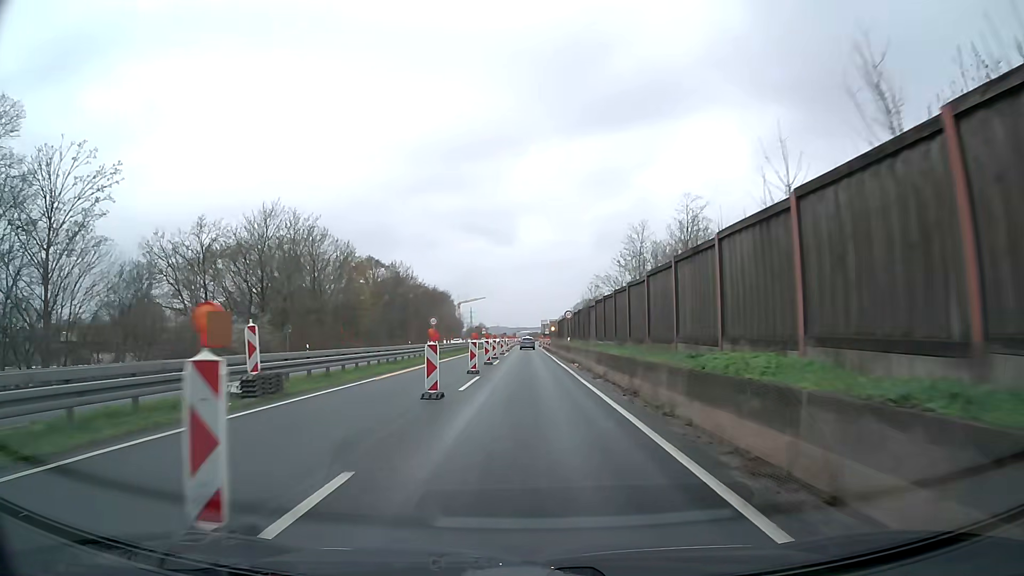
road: trunk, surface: asphalt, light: Day
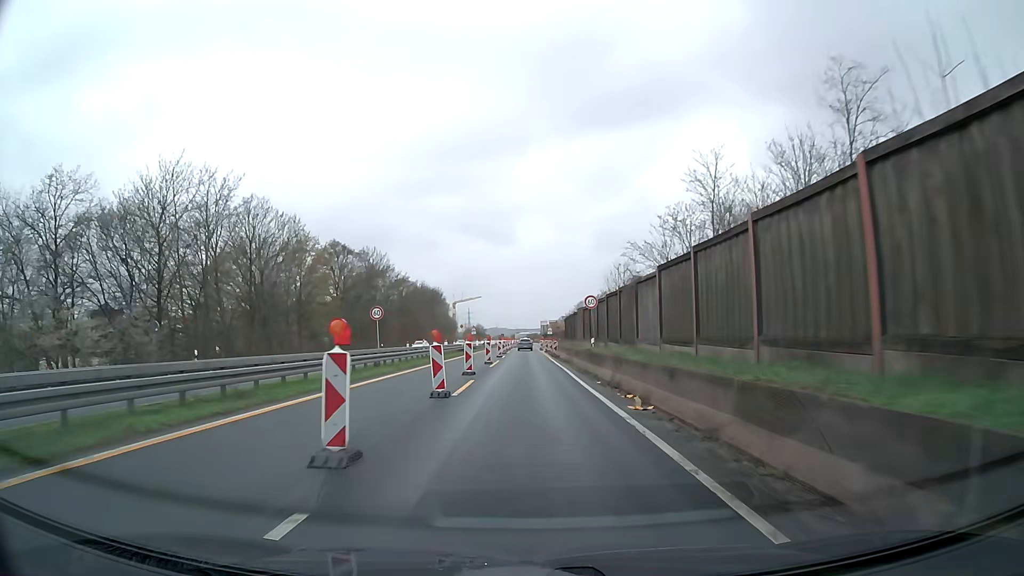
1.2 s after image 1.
(0.0, +18.3) m; 0°
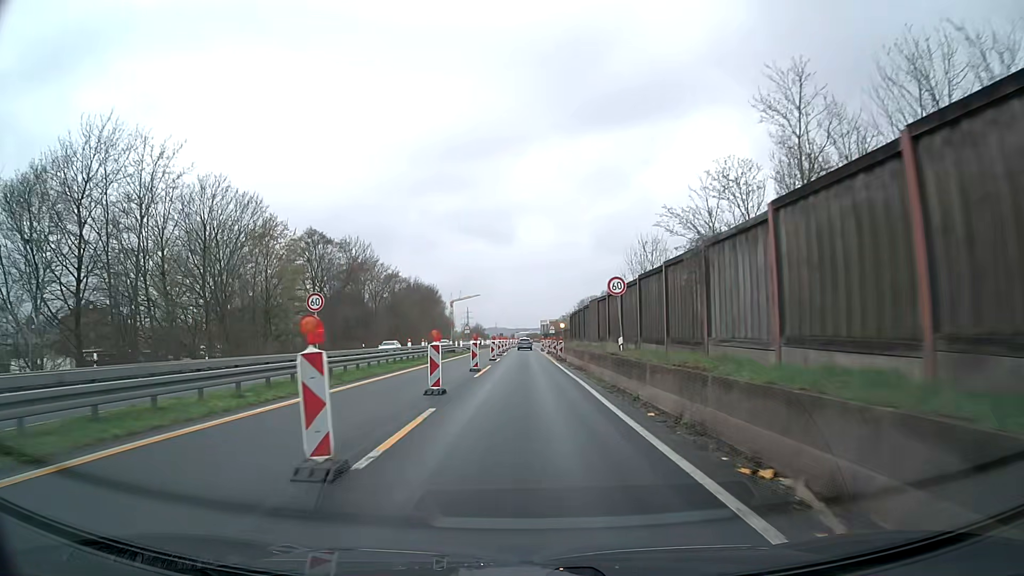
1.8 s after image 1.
(0.0, +9.1) m; 0°
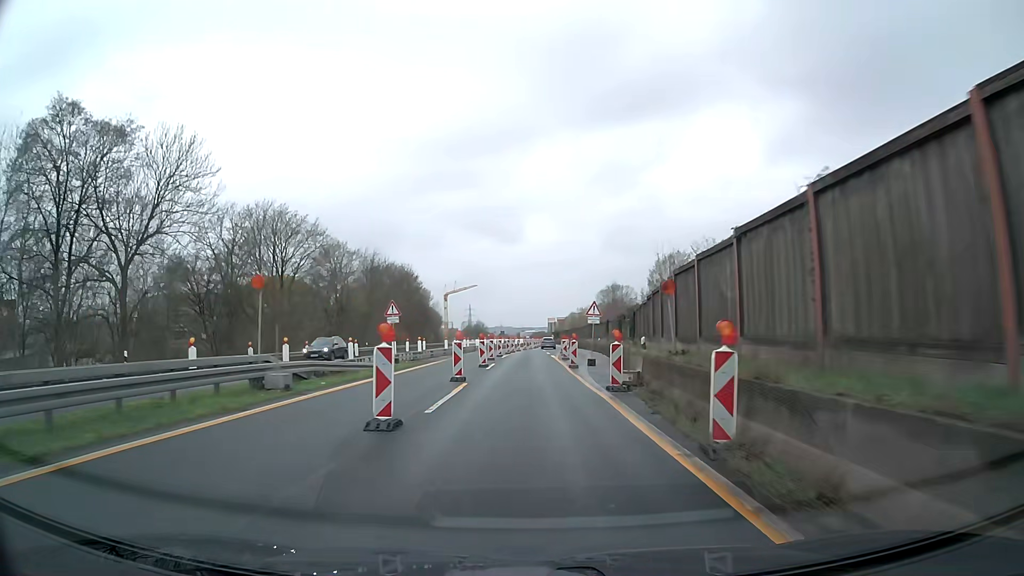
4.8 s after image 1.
(-0.1, +45.6) m; 0°
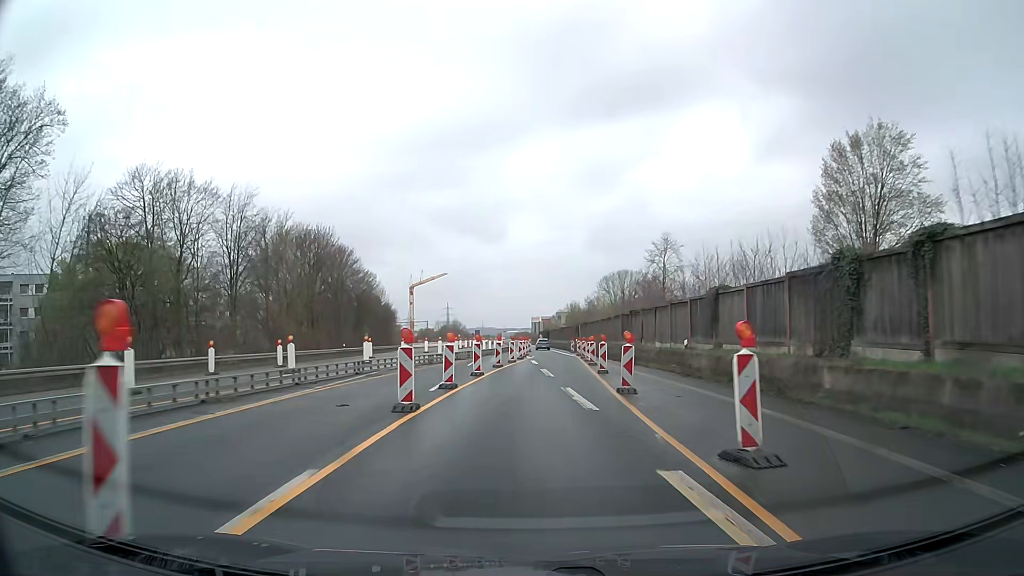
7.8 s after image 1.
(0.0, +45.6) m; +1°
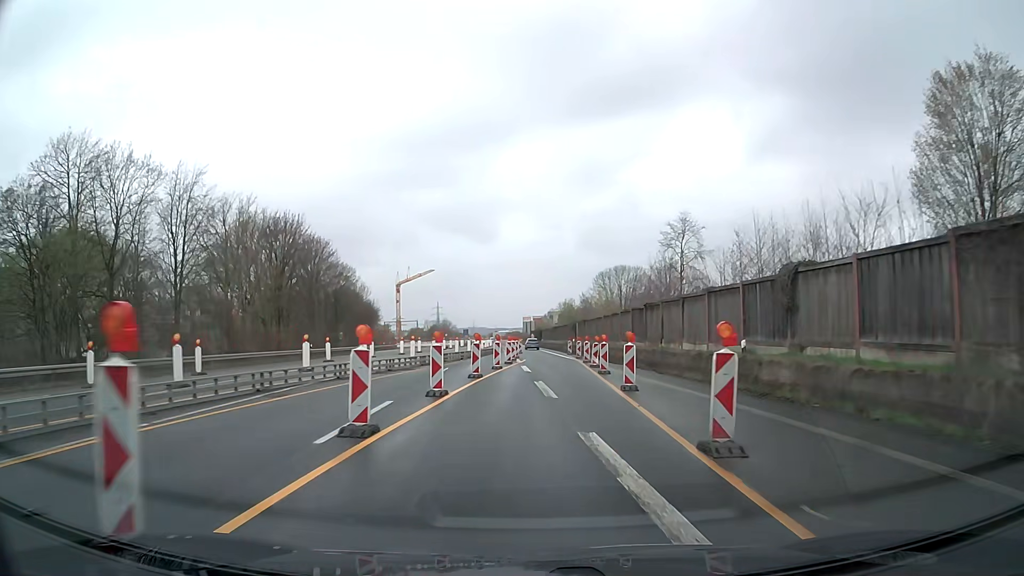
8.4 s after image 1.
(0.0, +9.1) m; 0°
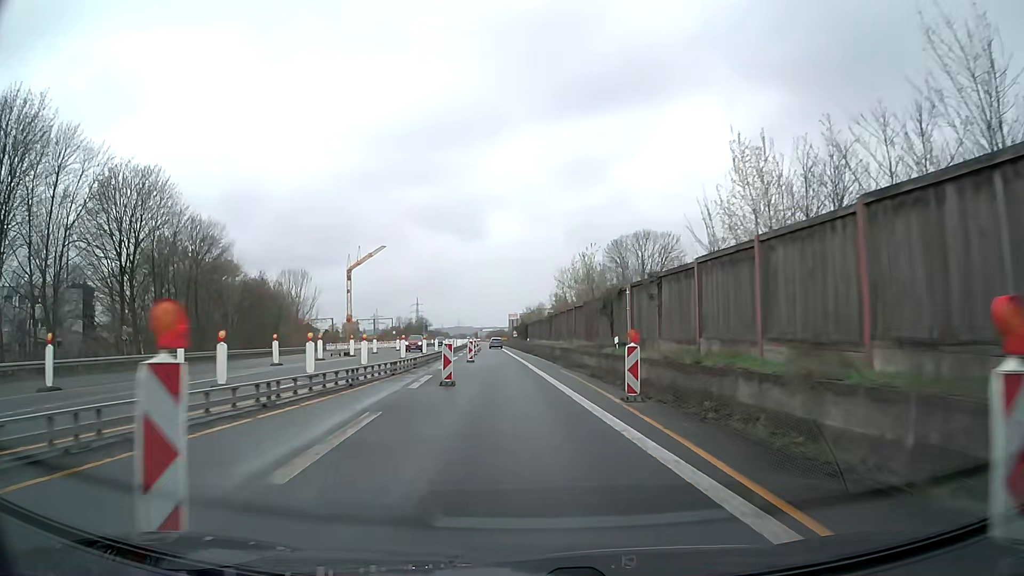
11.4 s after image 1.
(+1.4, +45.8) m; +2°
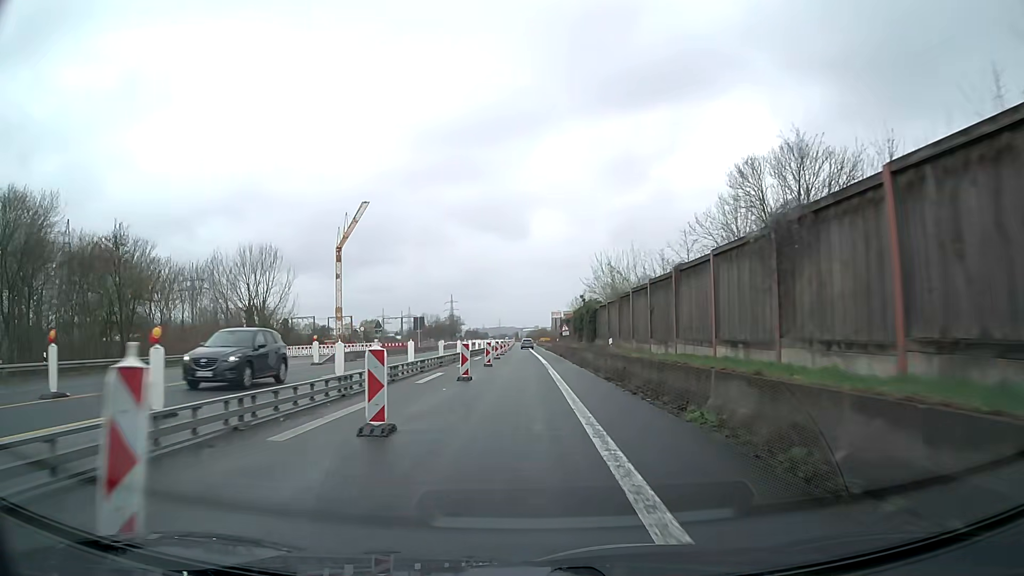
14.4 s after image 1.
(-1.7, +45.8) m; -4°
